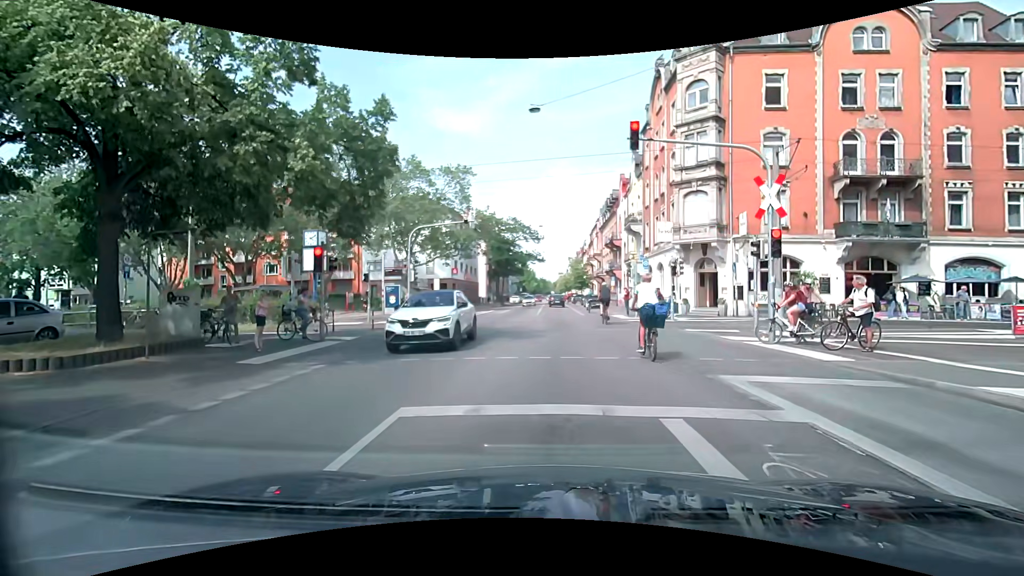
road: secondary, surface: asphalt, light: Day
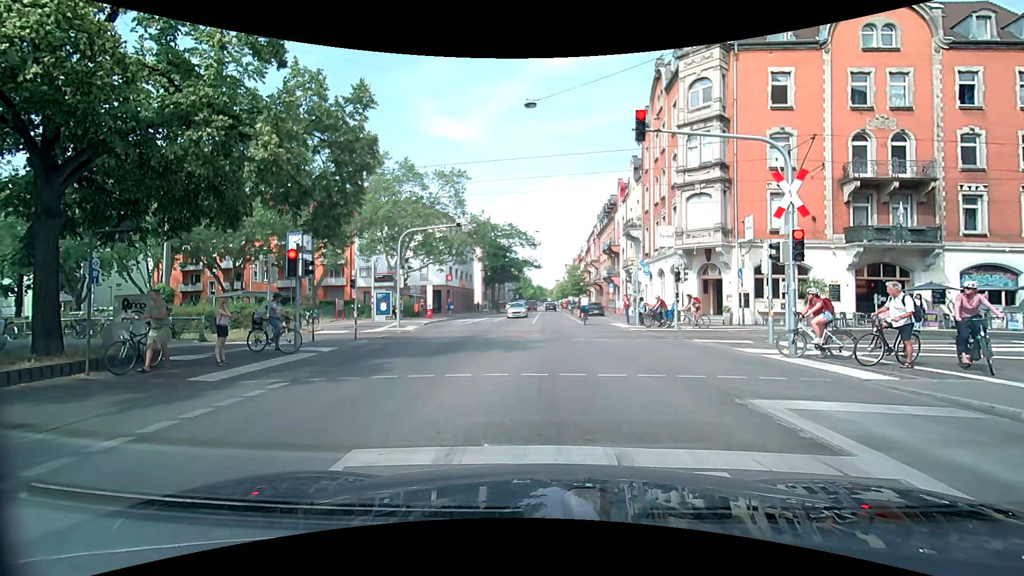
(0.0, +1.3) m; -1°
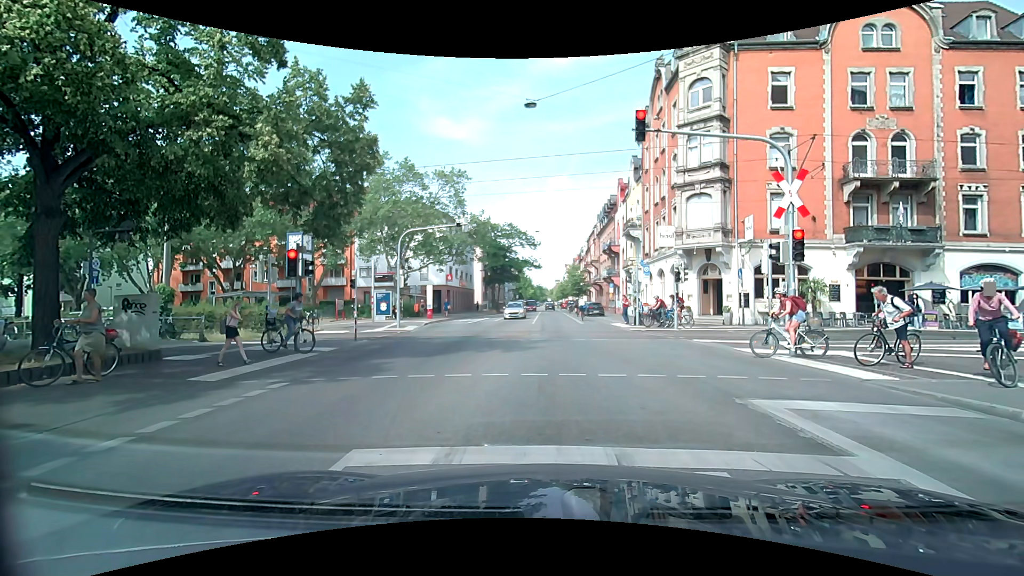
(0.0, 0.0) m; 0°
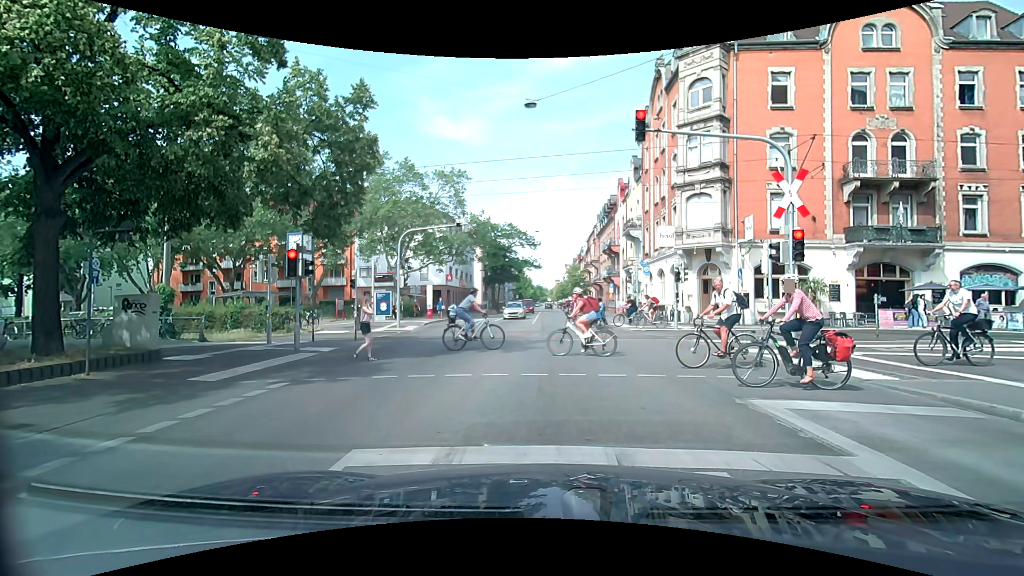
(0.0, 0.0) m; 0°
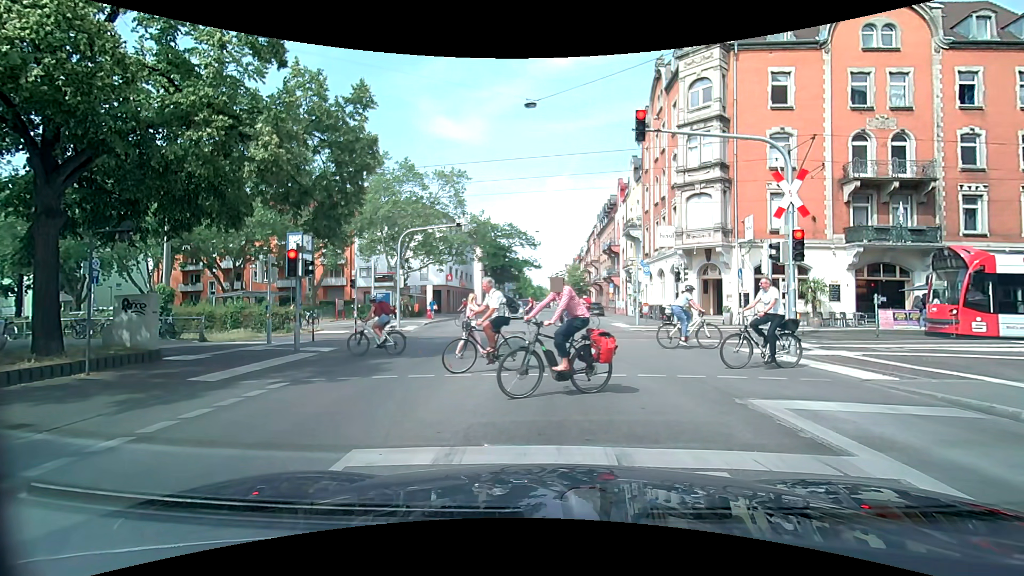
(0.0, 0.0) m; 0°
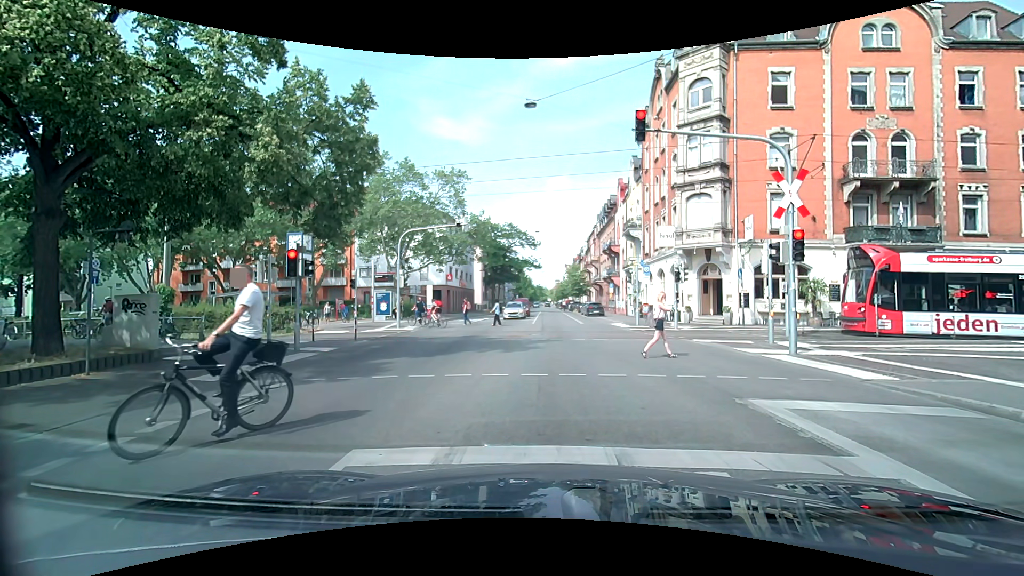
(0.0, 0.0) m; 0°
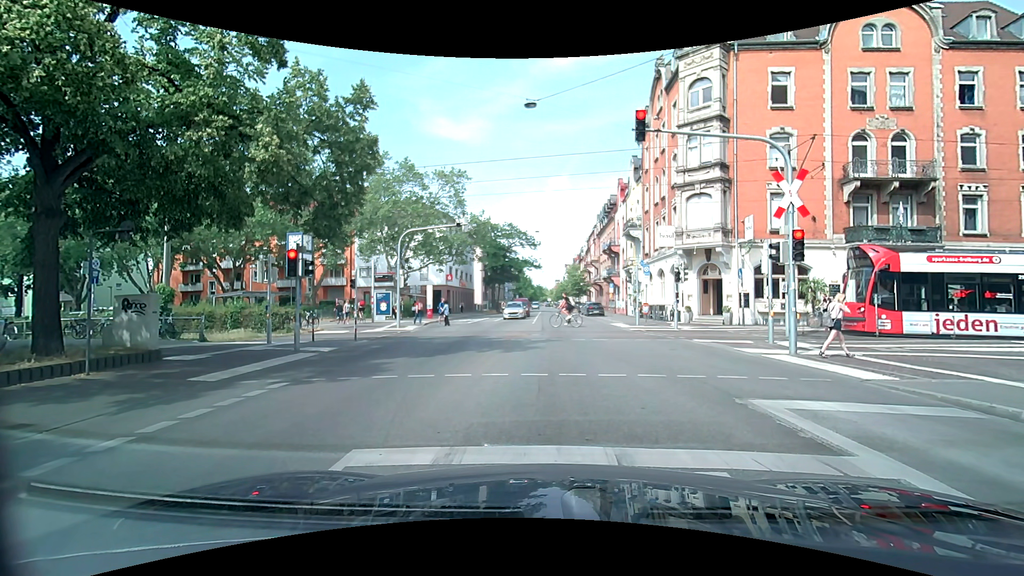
(0.0, 0.0) m; 0°
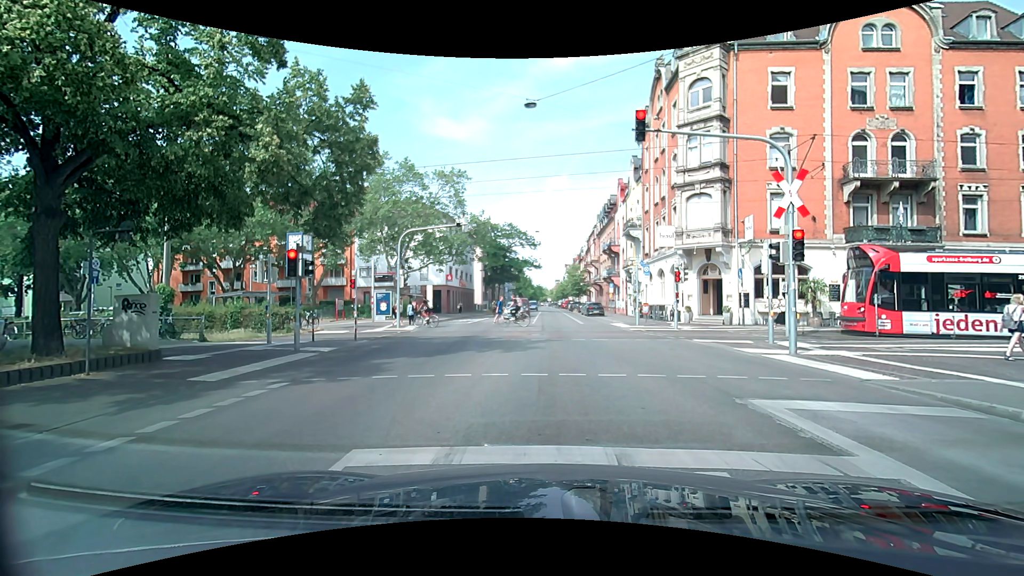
(0.0, 0.0) m; 0°
(+1, +10) (+2, +20) (+3, +30) (+4, +40) (+5, +50) (+6, +60) (+6, +70) (+7, +80) (+8, +90) (+9, +100) m
